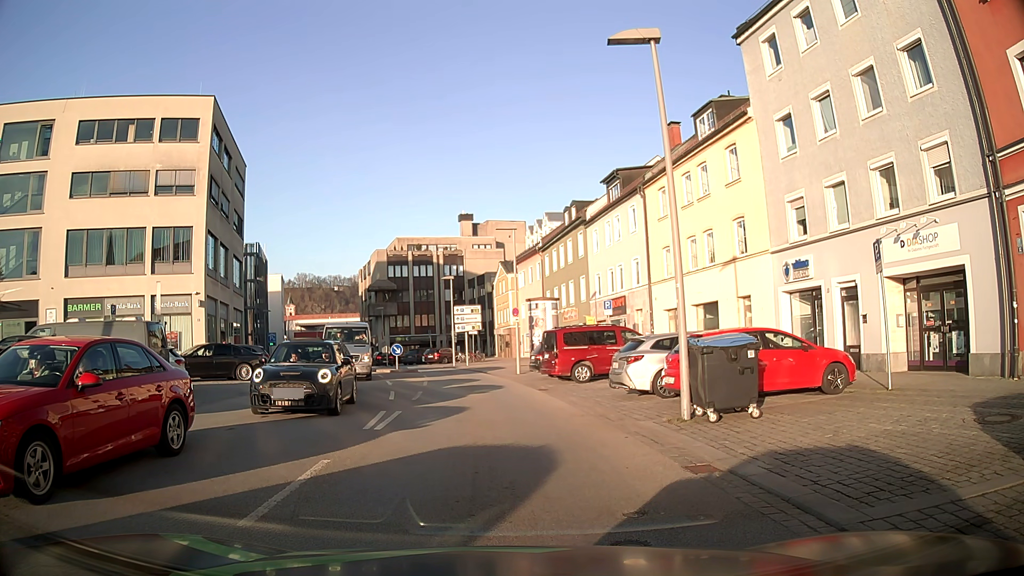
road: tertiary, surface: asphalt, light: Day
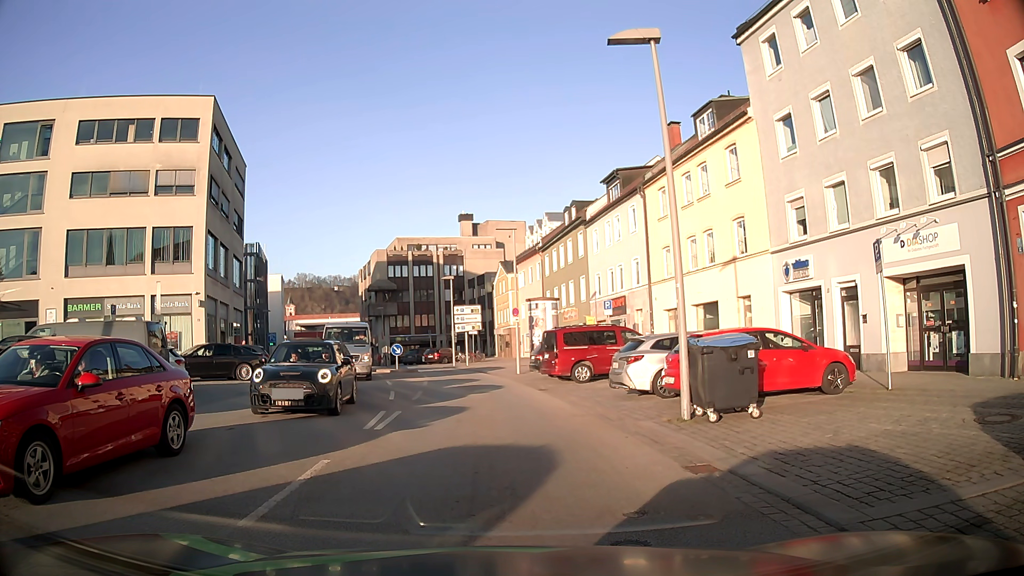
(0.0, 0.0) m; 0°
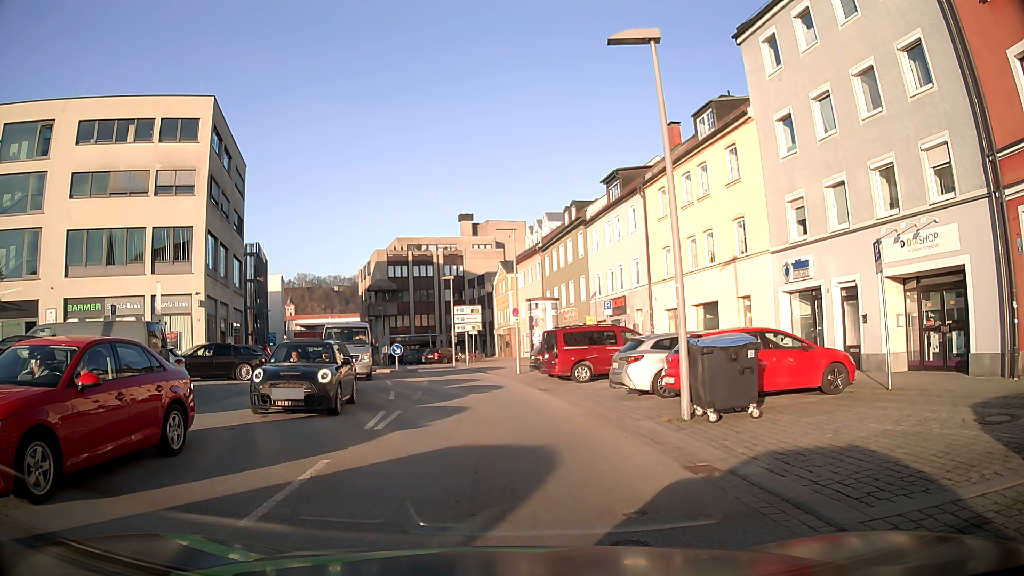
(0.0, 0.0) m; 0°
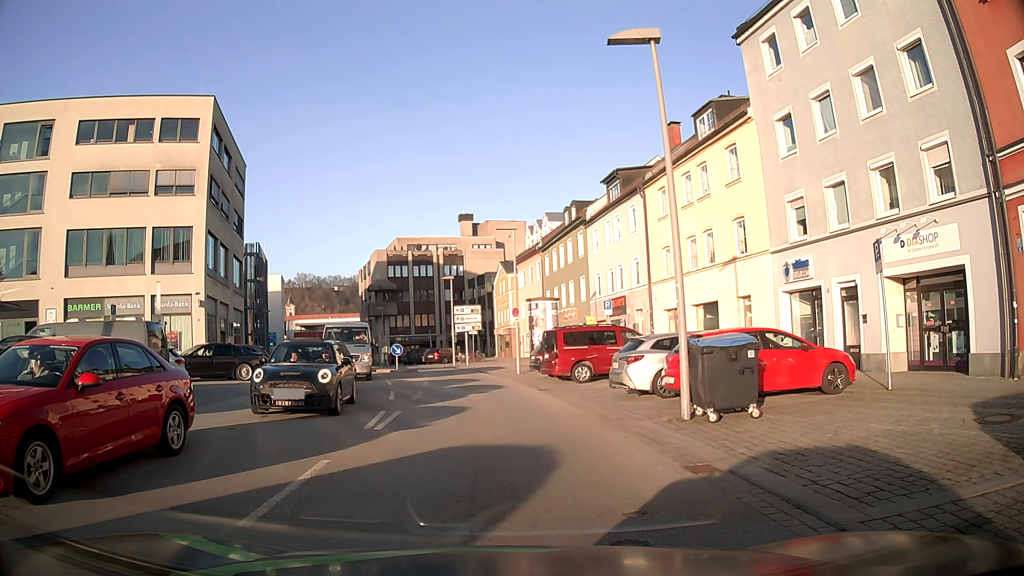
(0.0, 0.0) m; 0°
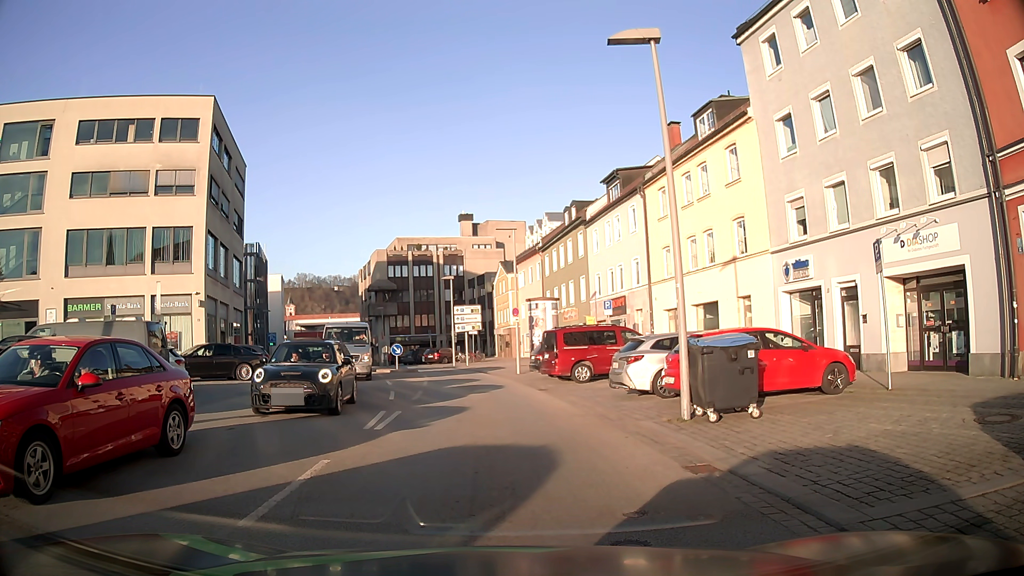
(0.0, 0.0) m; 0°
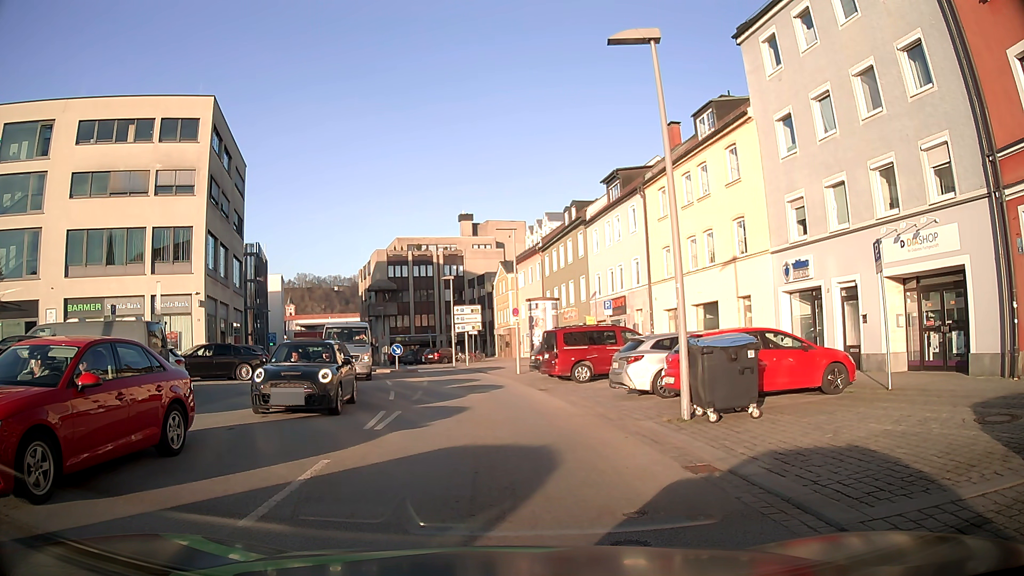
(0.0, 0.0) m; 0°
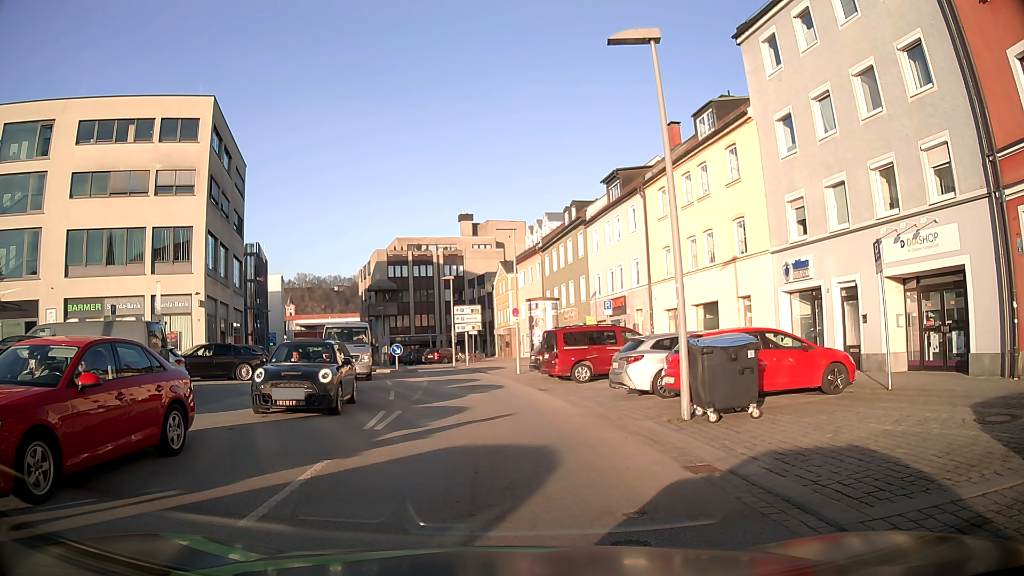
(0.0, 0.0) m; 0°
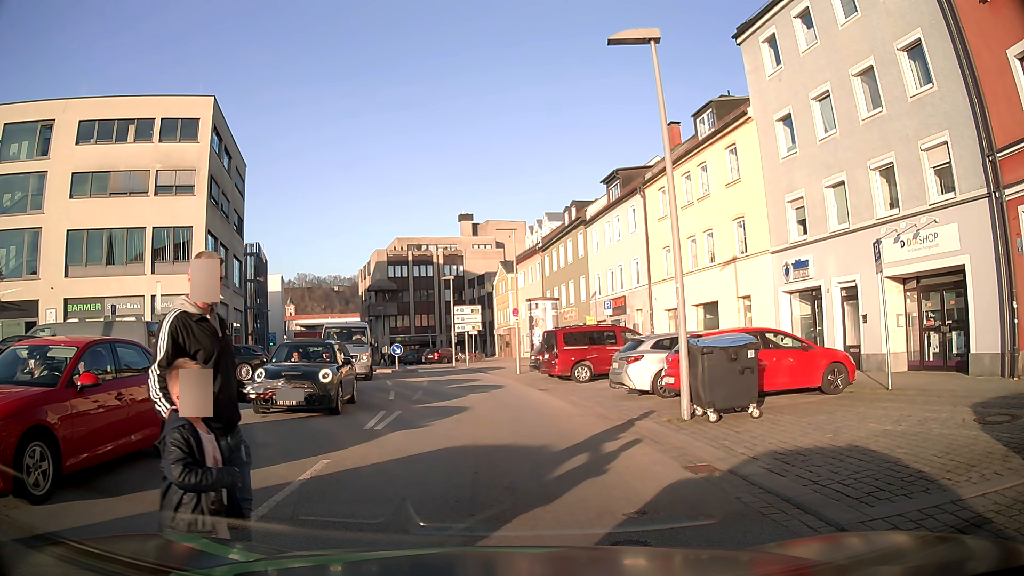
(0.0, 0.0) m; 0°
